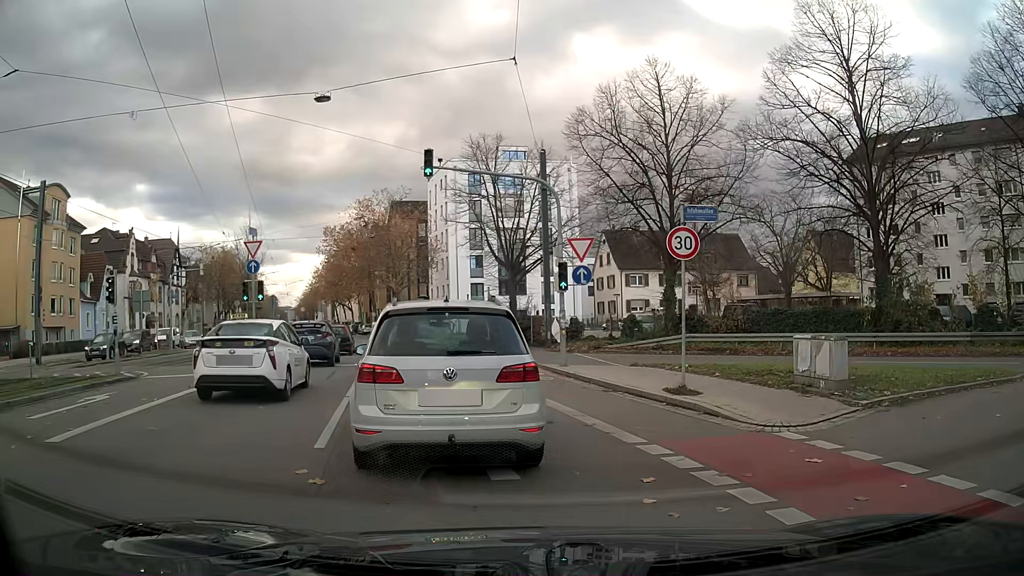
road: tertiary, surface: asphalt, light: Day
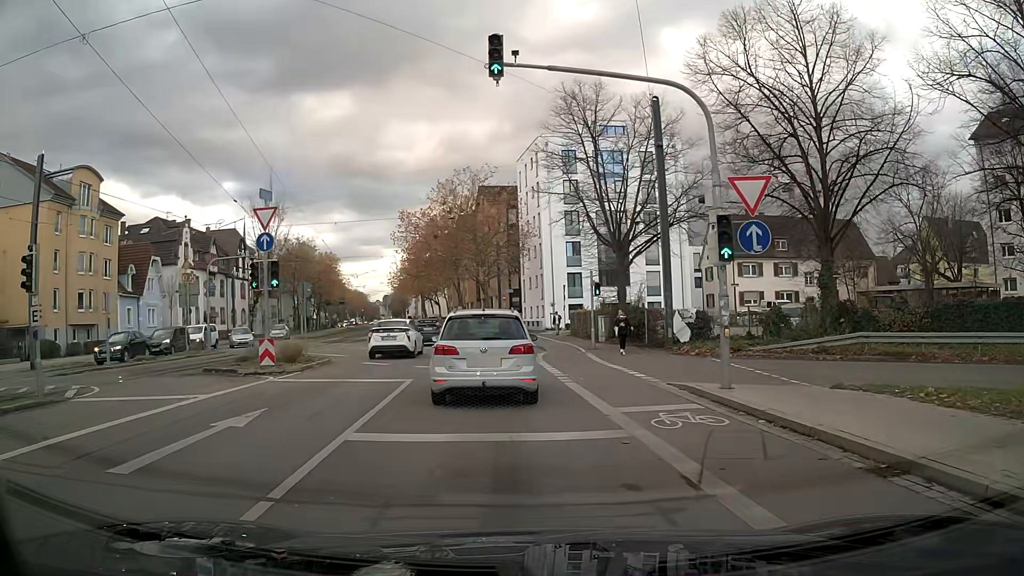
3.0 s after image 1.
(-1.1, +8.4) m; -12°
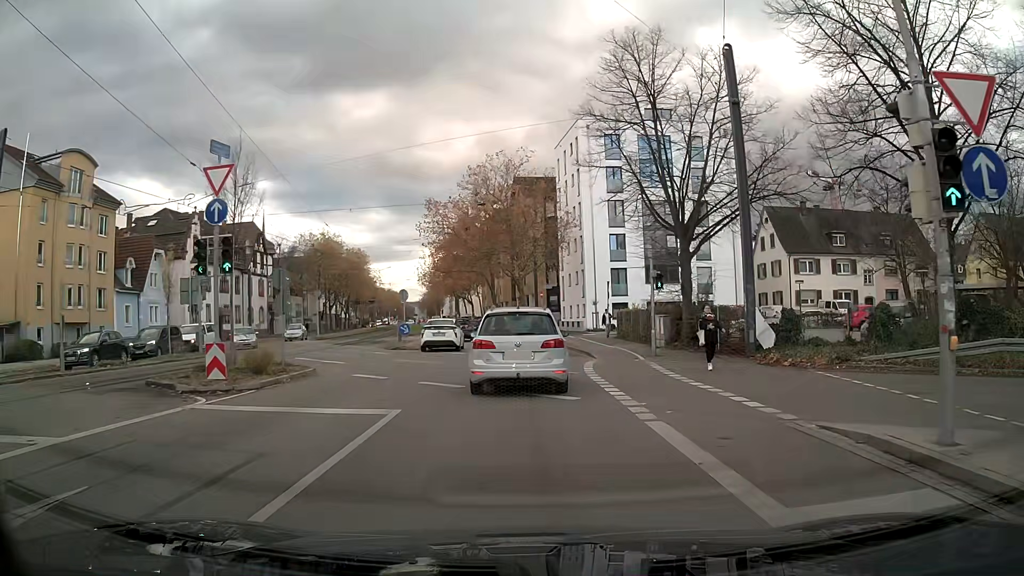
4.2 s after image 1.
(-0.1, +6.0) m; -2°
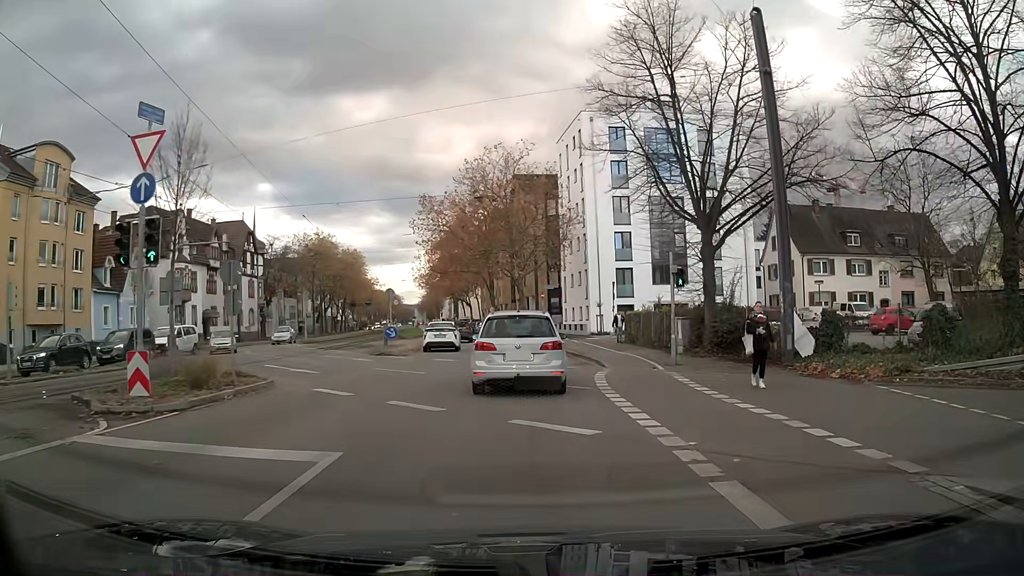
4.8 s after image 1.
(0.0, +3.3) m; 0°
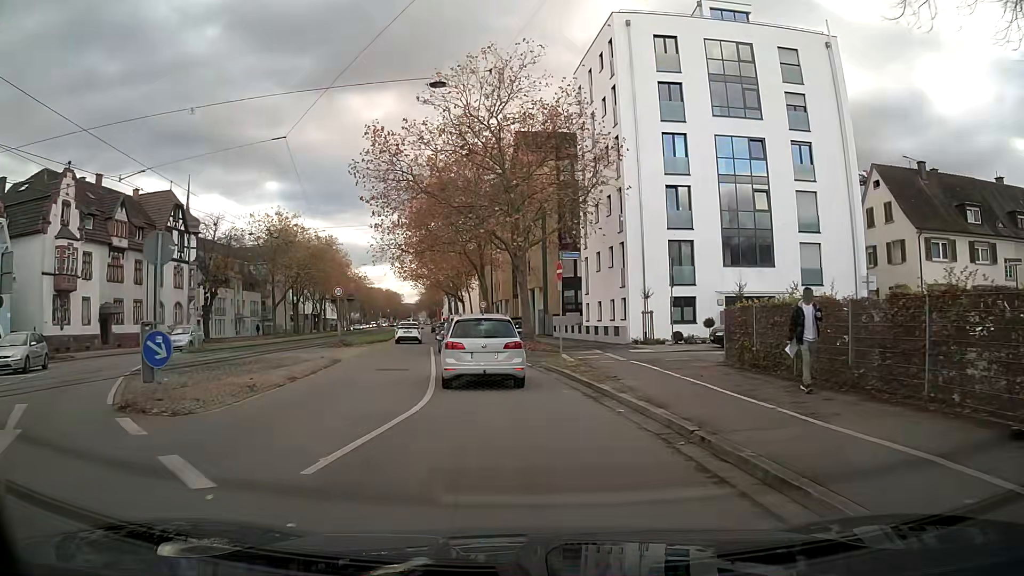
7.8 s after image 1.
(-0.2, +19.6) m; -3°
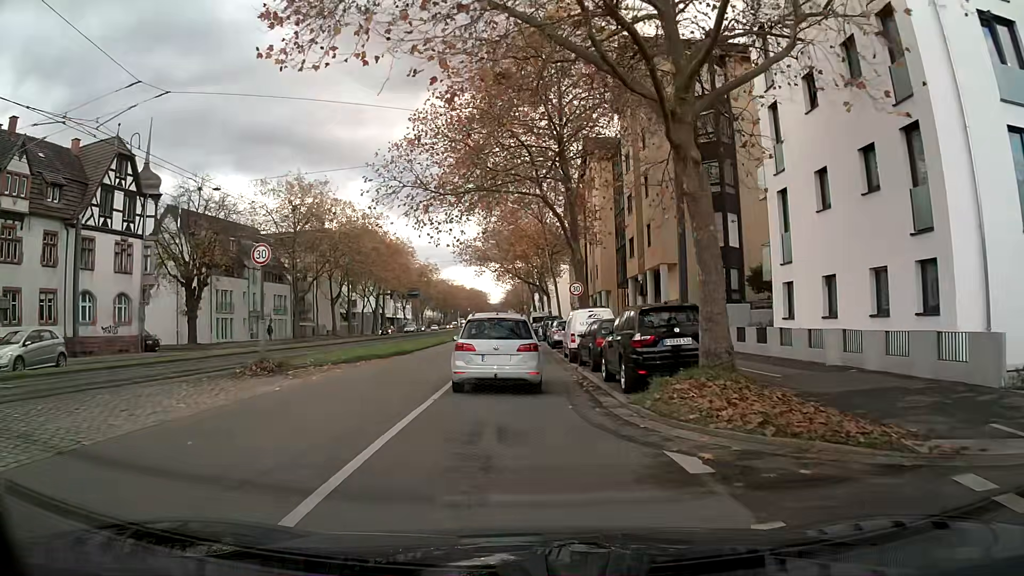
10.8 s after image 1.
(-1.1, +22.5) m; -6°
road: primary
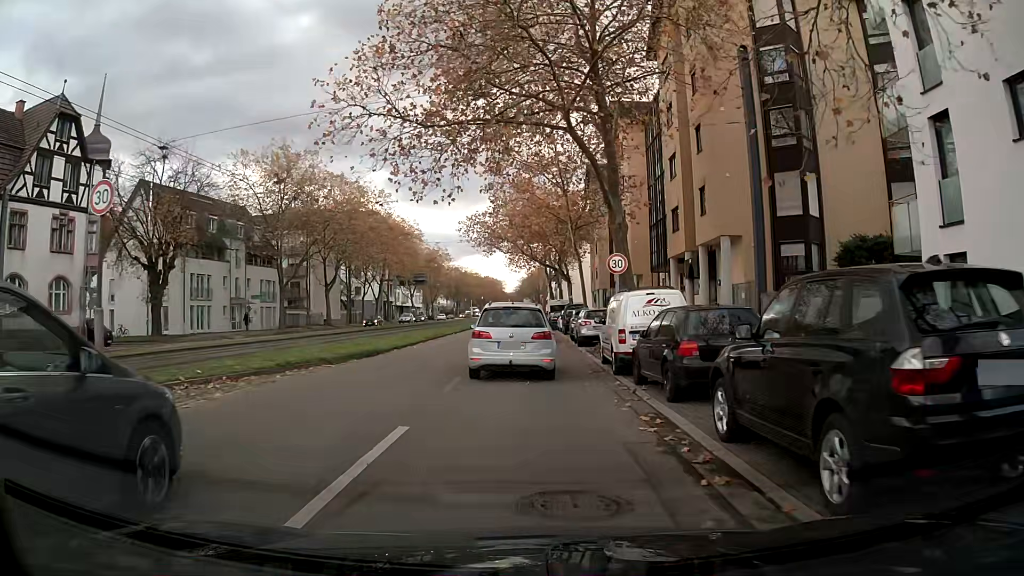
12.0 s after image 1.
(-0.1, +8.5) m; 0°
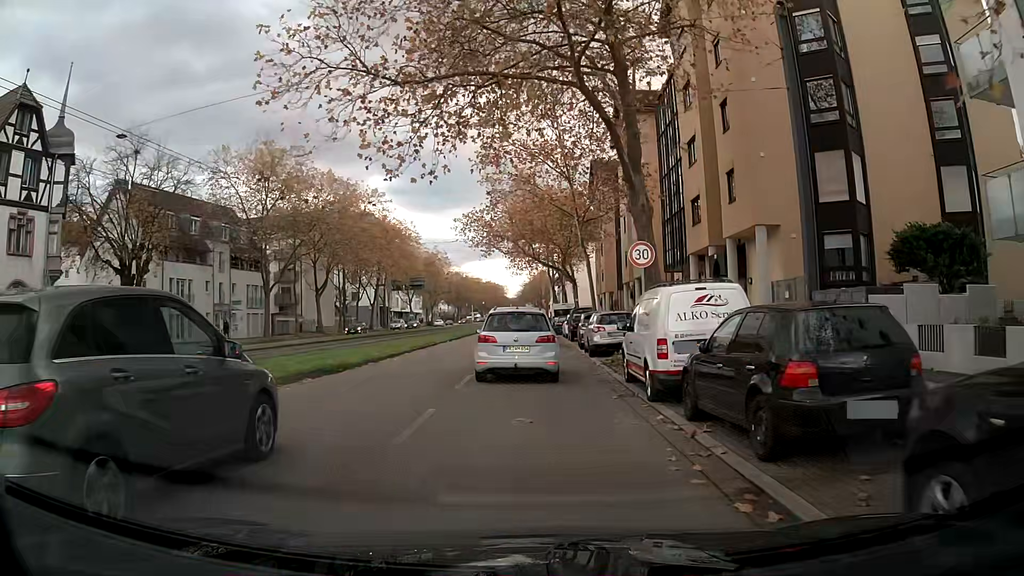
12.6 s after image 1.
(0.0, +4.1) m; 0°
(0, +10) (0, +20) (0, +30) (-1, +40) (-2, +50) (-2, +60) (-2, +70) (-3, +80) (-3, +90) (-3, +100) m
